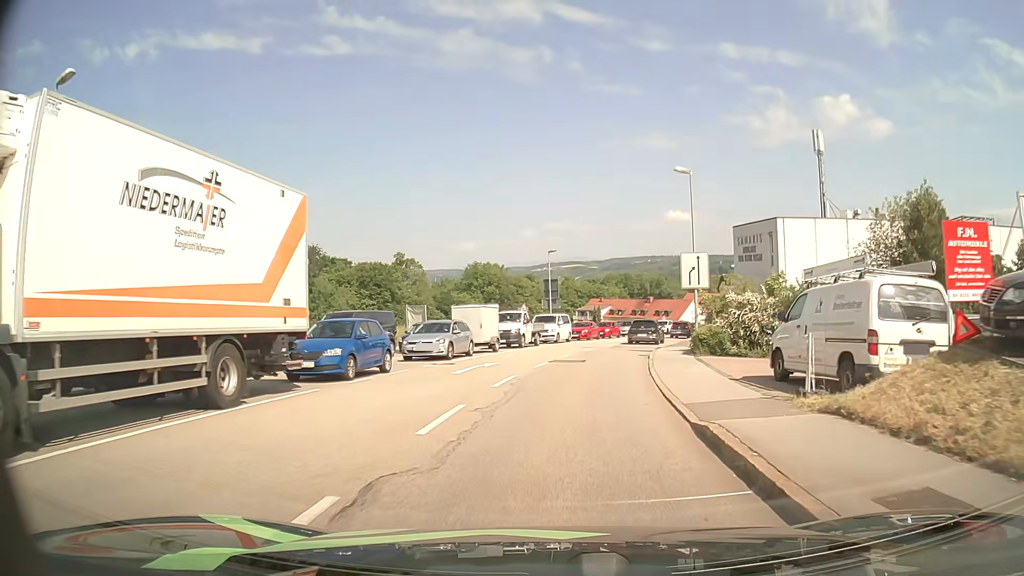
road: tertiary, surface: asphalt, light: Day
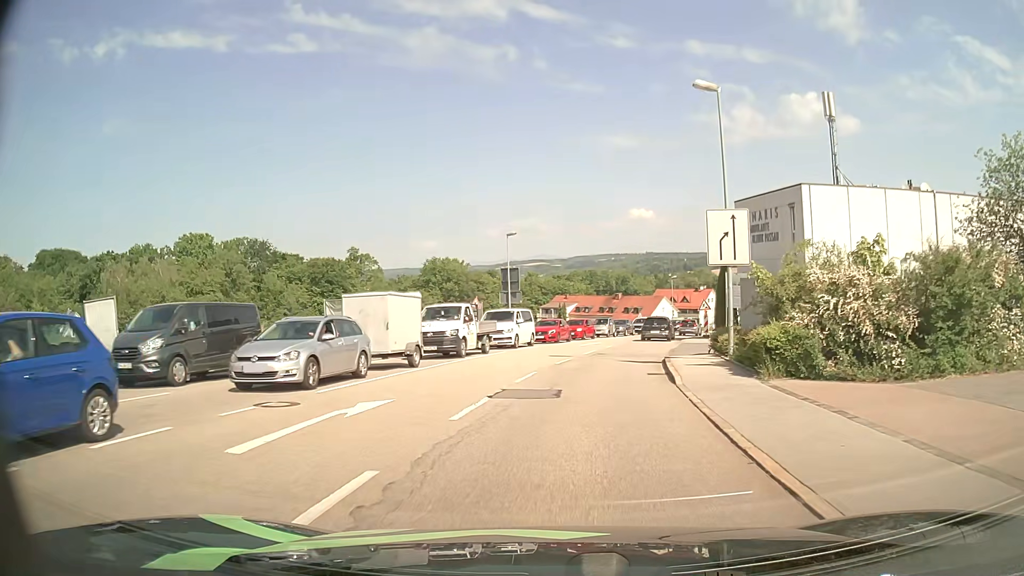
(+0.3, +11.2) m; +3°
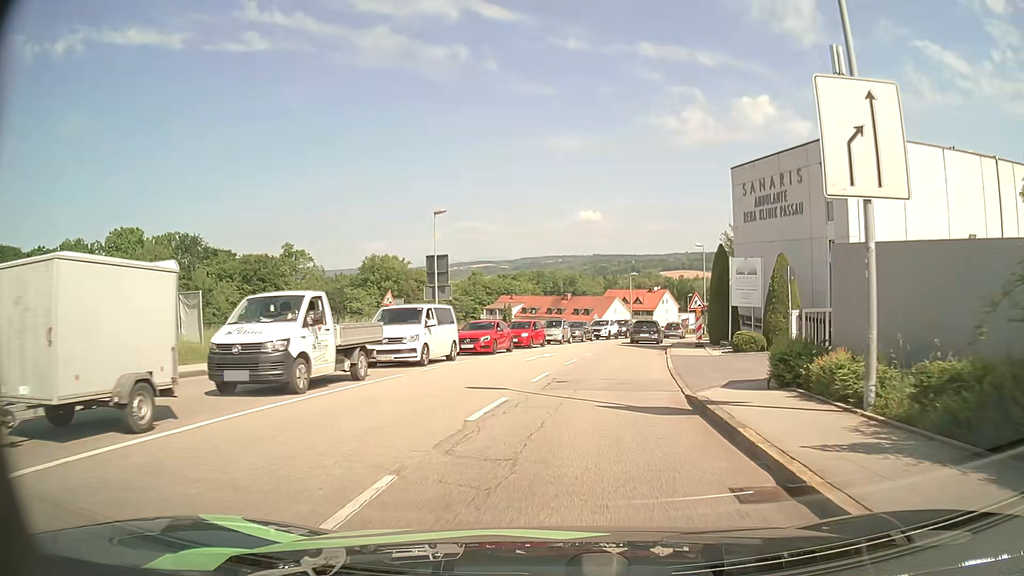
(+0.4, +11.5) m; +4°
